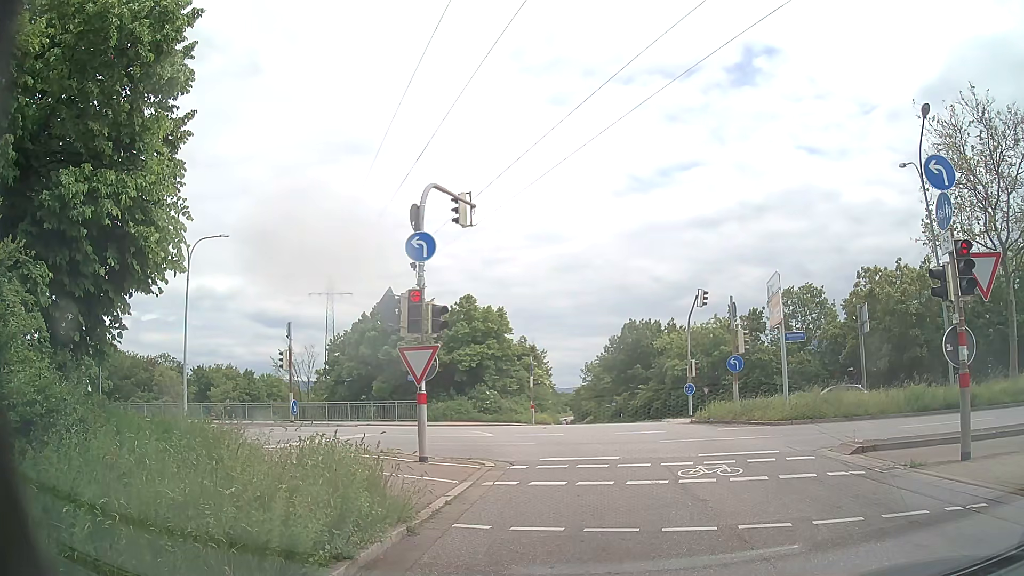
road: primary_link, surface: asphalt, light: Day
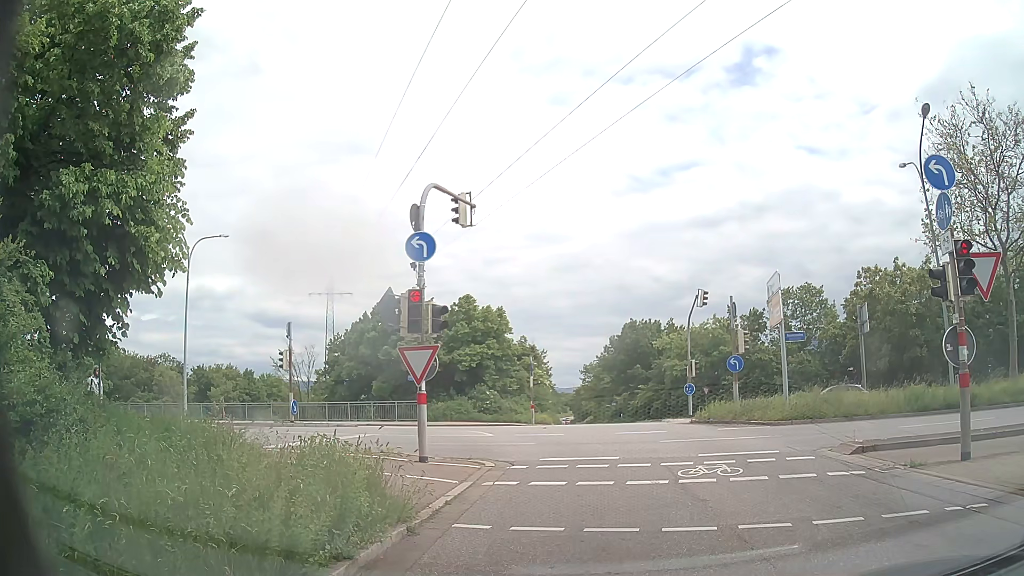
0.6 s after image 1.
(0.0, 0.0) m; 0°
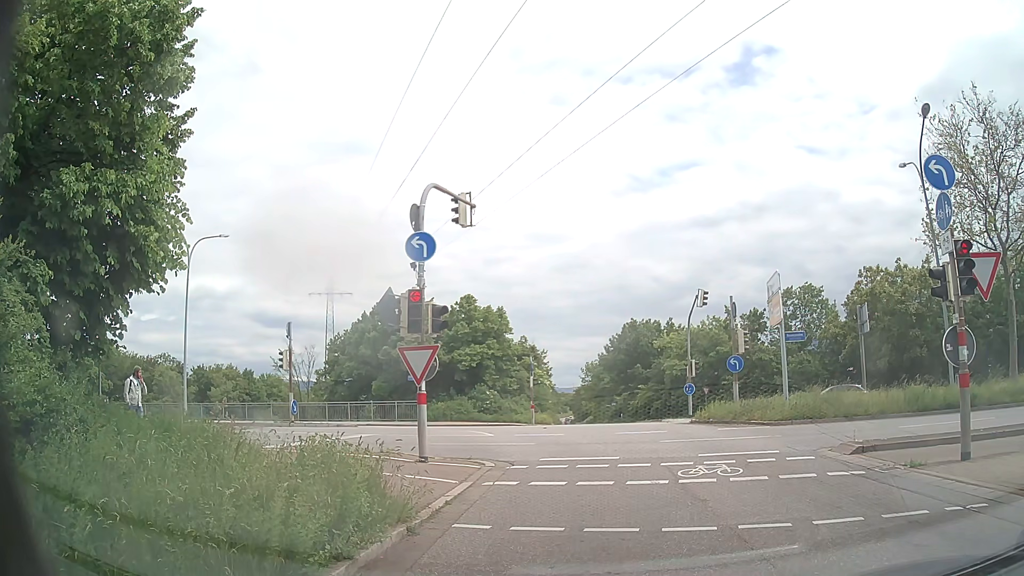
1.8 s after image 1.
(0.0, 0.0) m; 0°
(0, +10) (-1, +20) (-5, +29) (-13, +34) (-23, +37) (-33, +38) (-43, +40) (-53, +41) (-63, +43) (-72, +45) m
